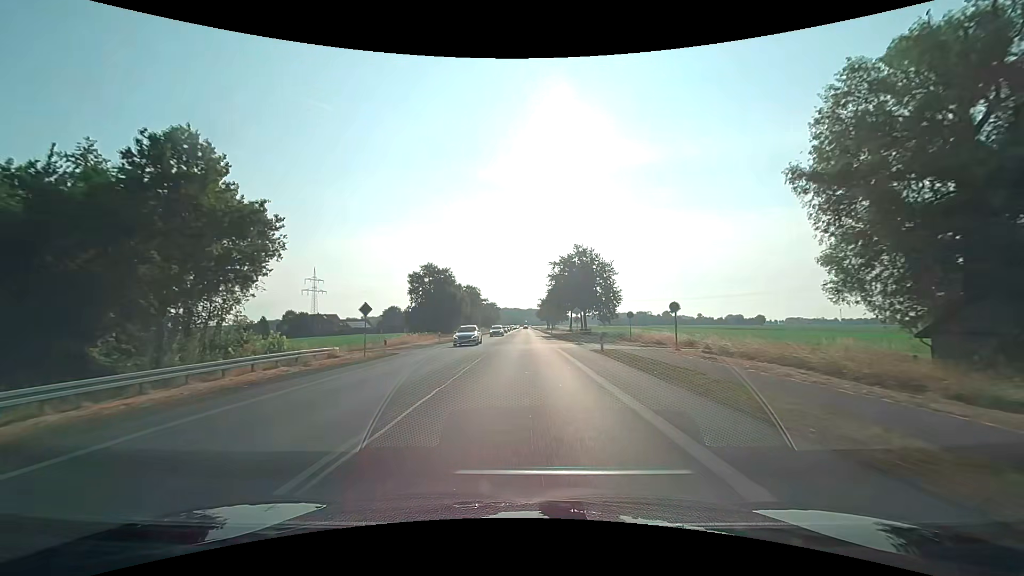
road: primary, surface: asphalt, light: Day
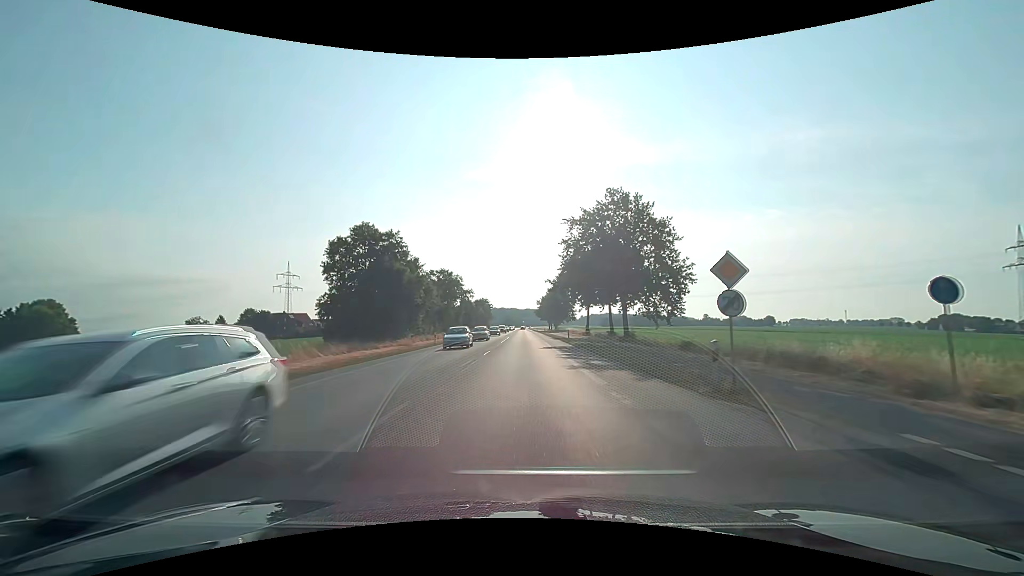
(0.0, +33.4) m; 0°
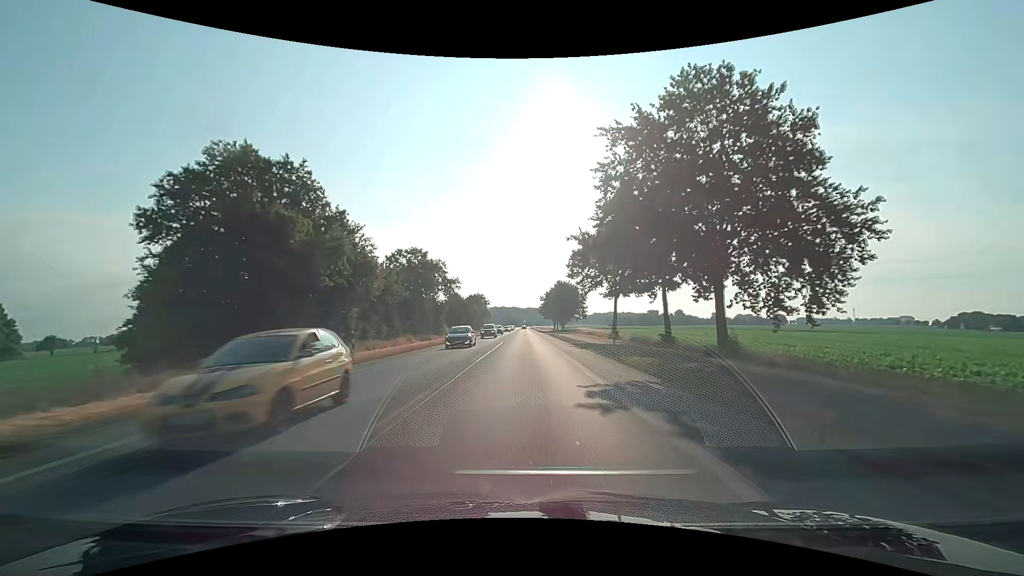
(-0.1, +22.4) m; 0°
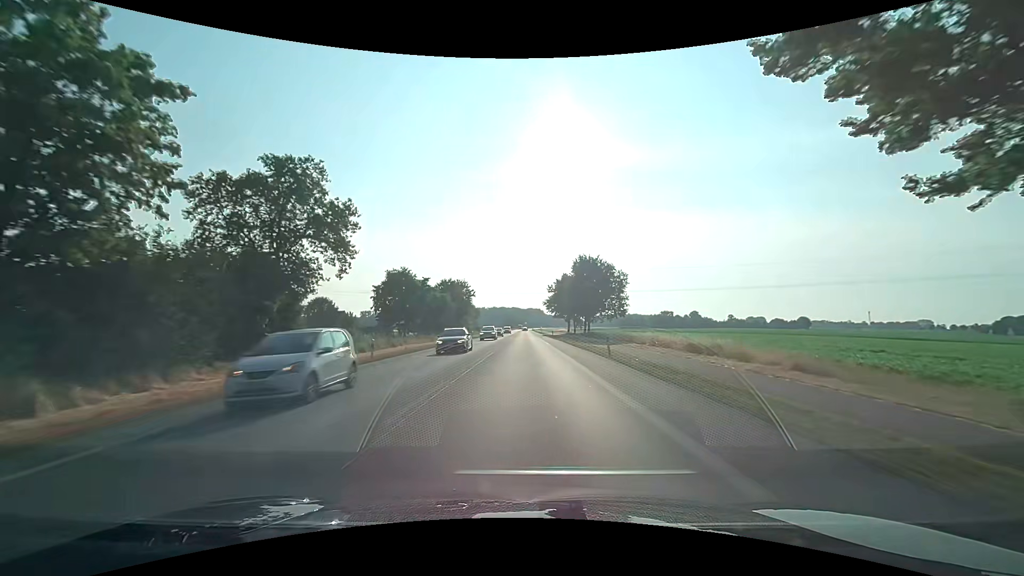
(0.0, +47.3) m; 0°
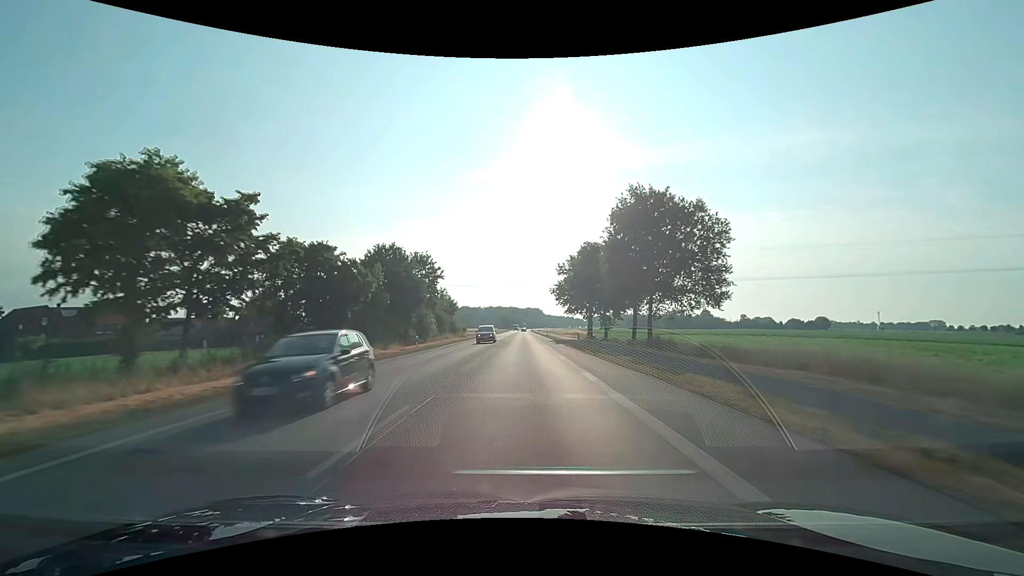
(+0.2, +38.5) m; 0°
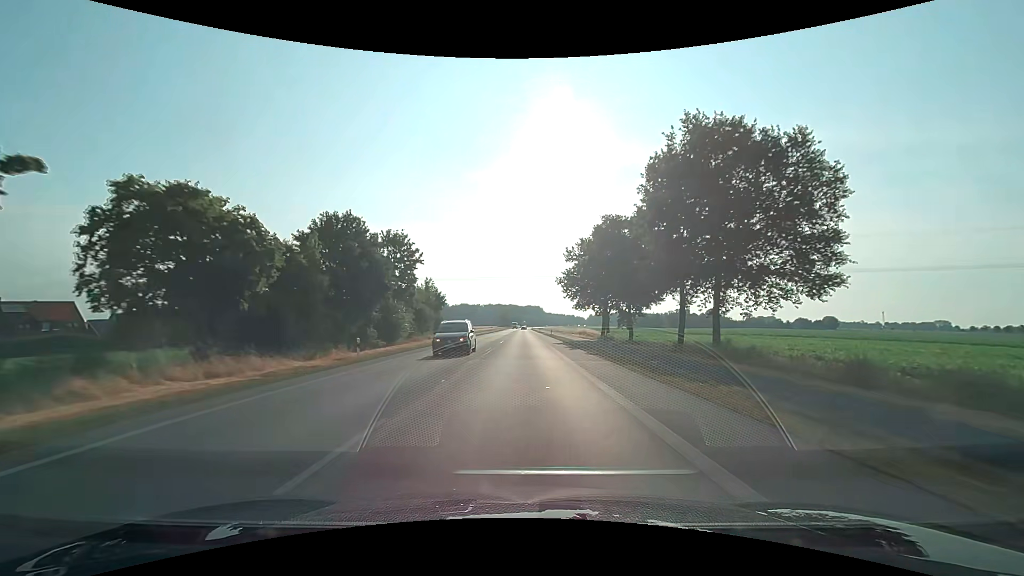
(0.0, +13.4) m; 0°
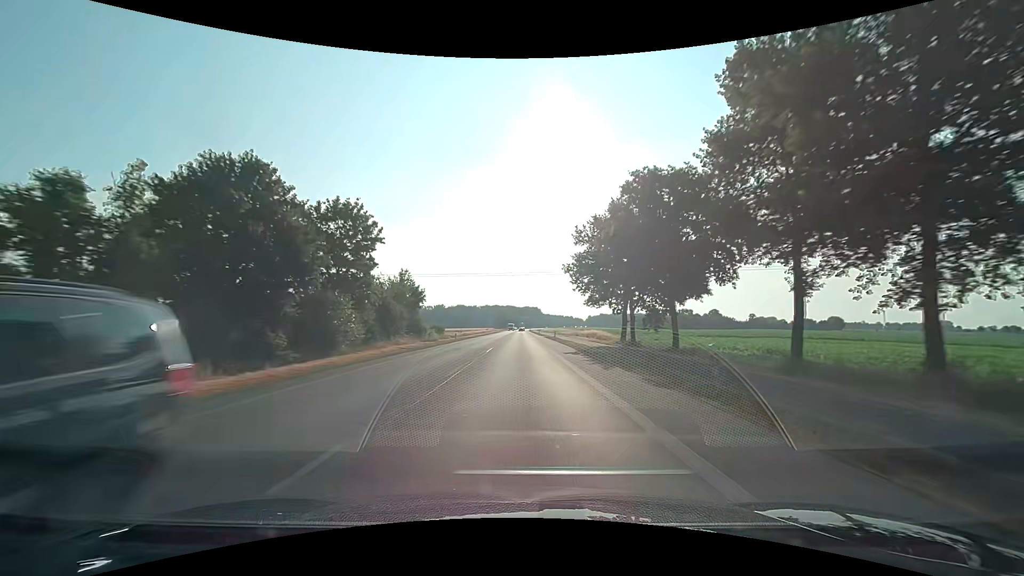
(+0.1, +13.6) m; 0°
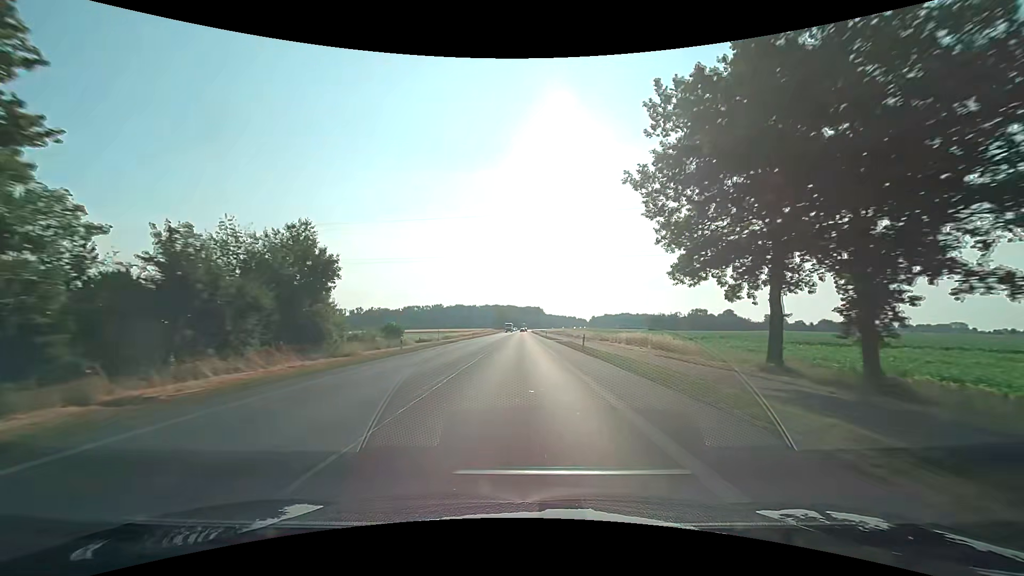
(0.0, +28.1) m; -1°
(0, +10) (0, +20) (0, +30) (0, +40) (0, +50) (0, +60) (0, +70) (0, +80) (0, +90) (0, +100) m
